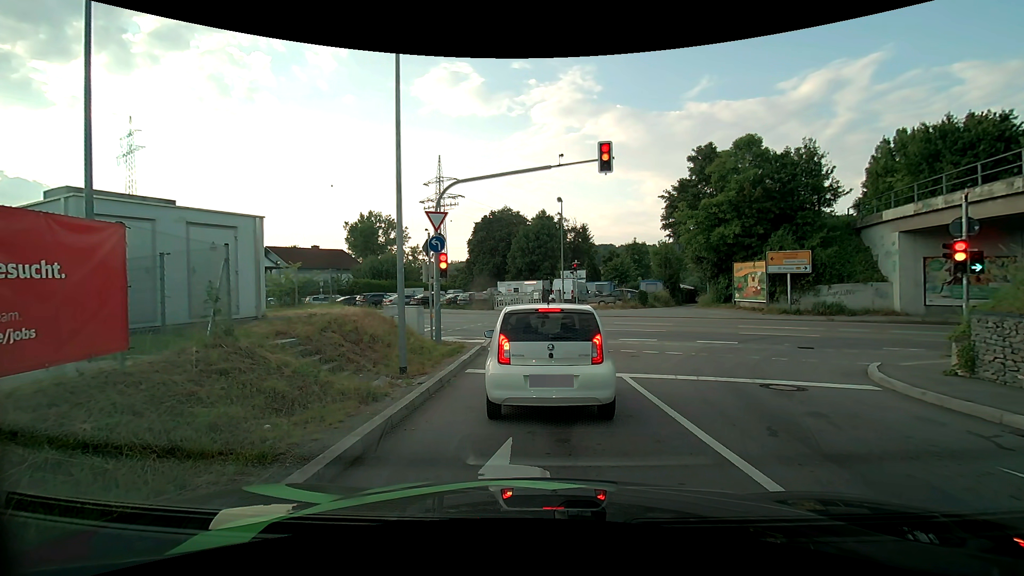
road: primary_link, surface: asphalt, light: Day
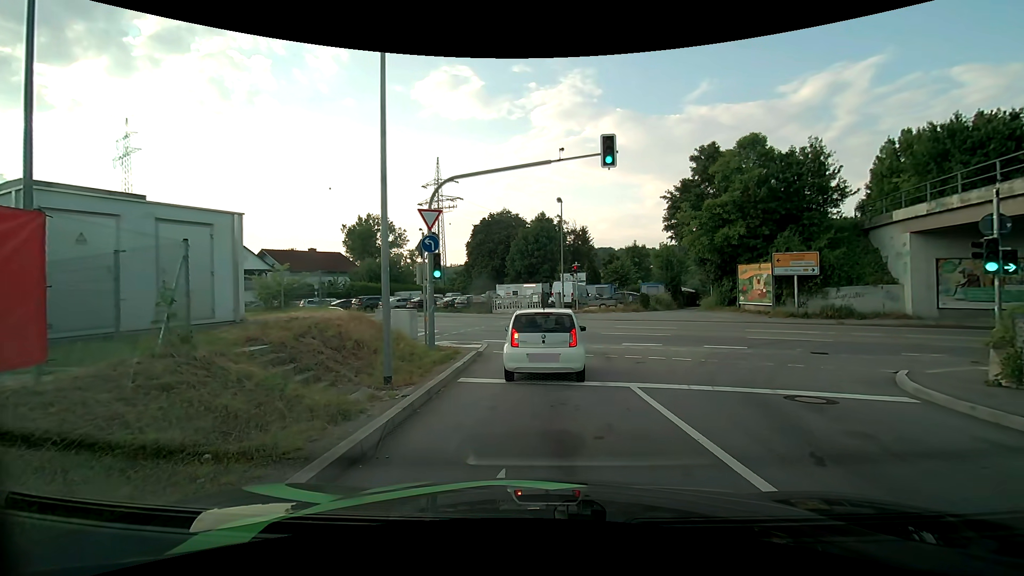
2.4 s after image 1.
(0.0, +1.1) m; +1°
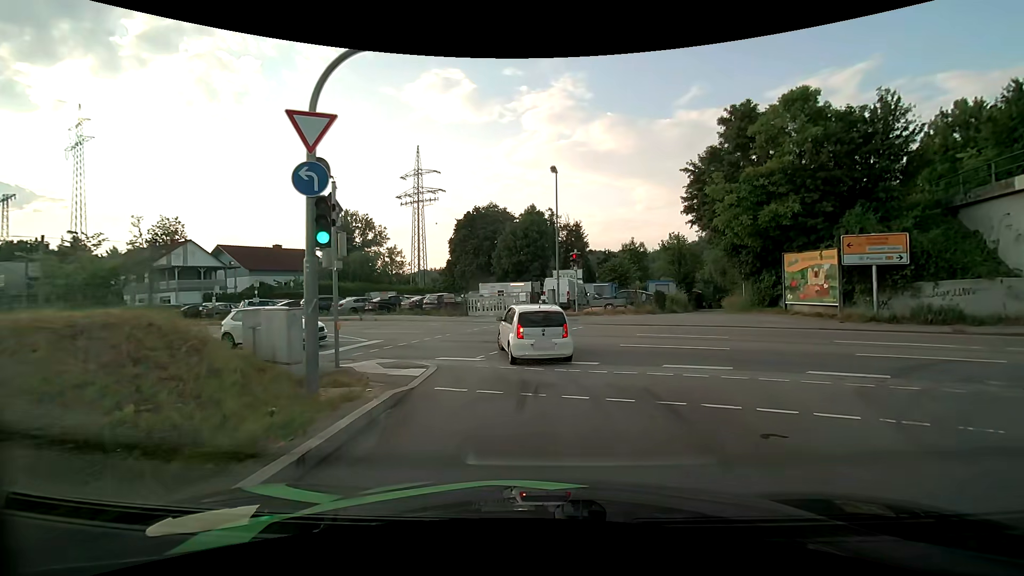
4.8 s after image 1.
(+0.1, +8.4) m; +1°
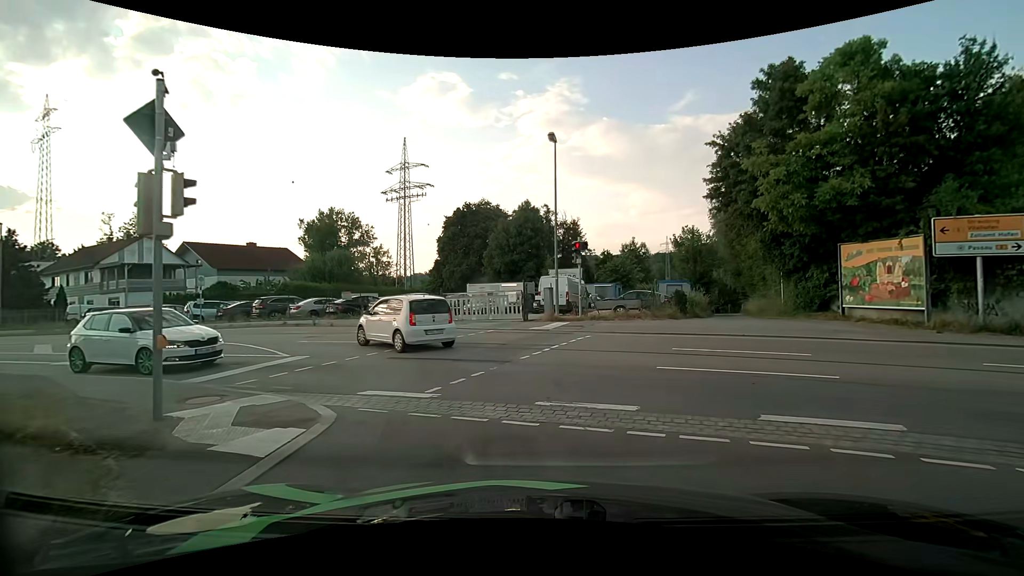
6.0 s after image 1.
(0.0, +5.6) m; +1°
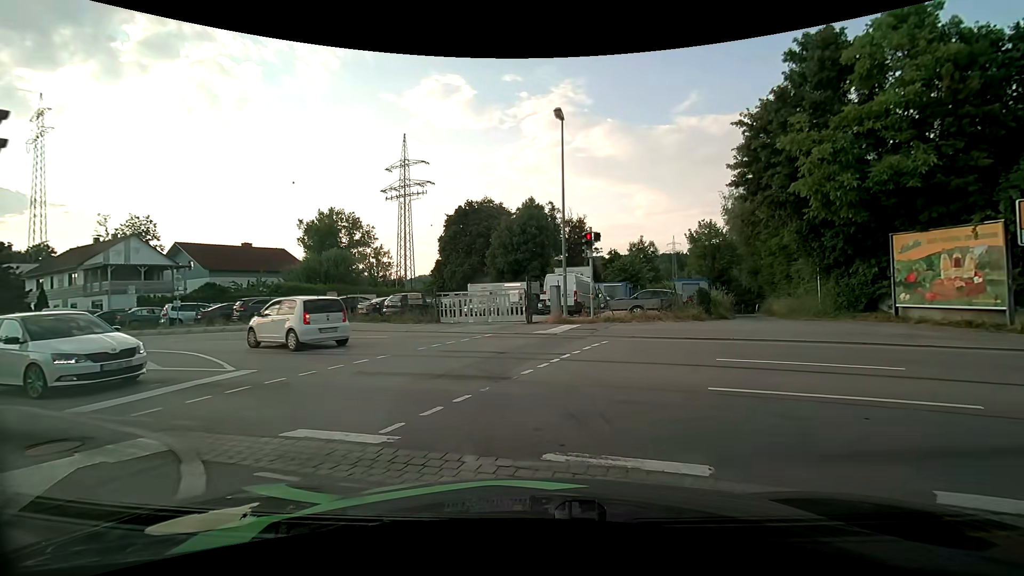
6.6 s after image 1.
(0.0, +2.7) m; 0°
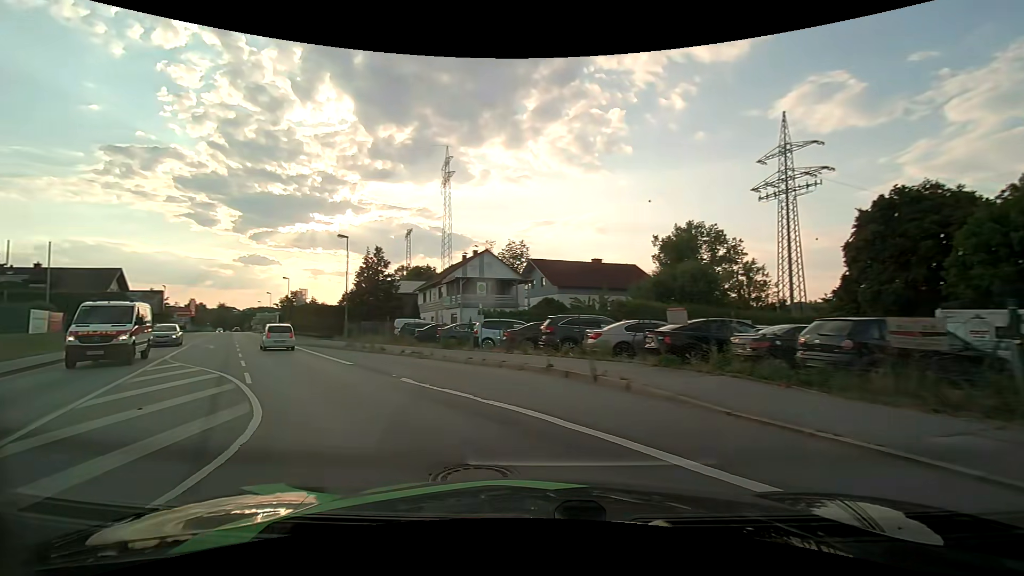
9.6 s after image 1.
(-3.8, +13.1) m; -38°
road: primary
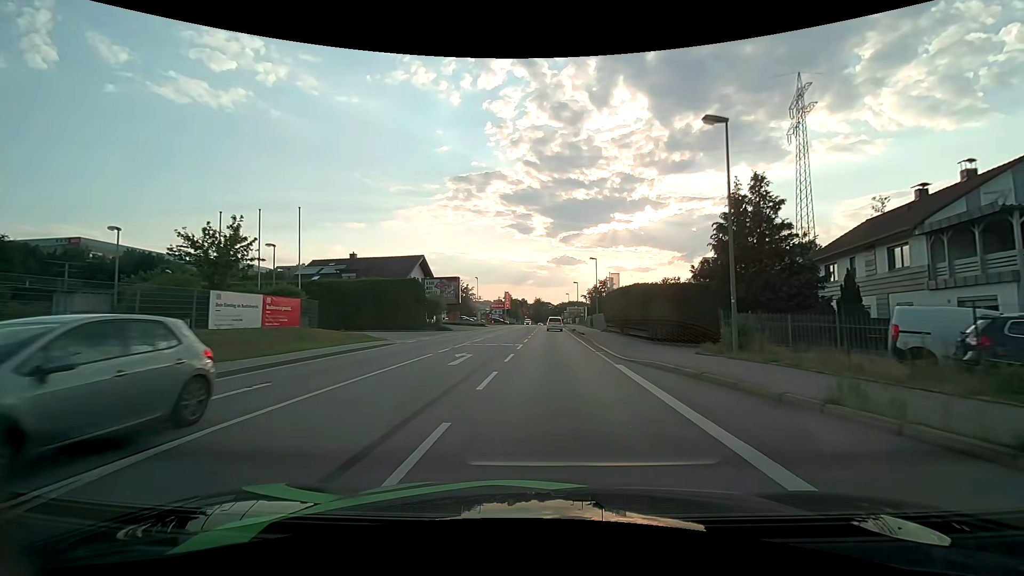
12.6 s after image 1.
(-10.3, +20.0) m; -36°
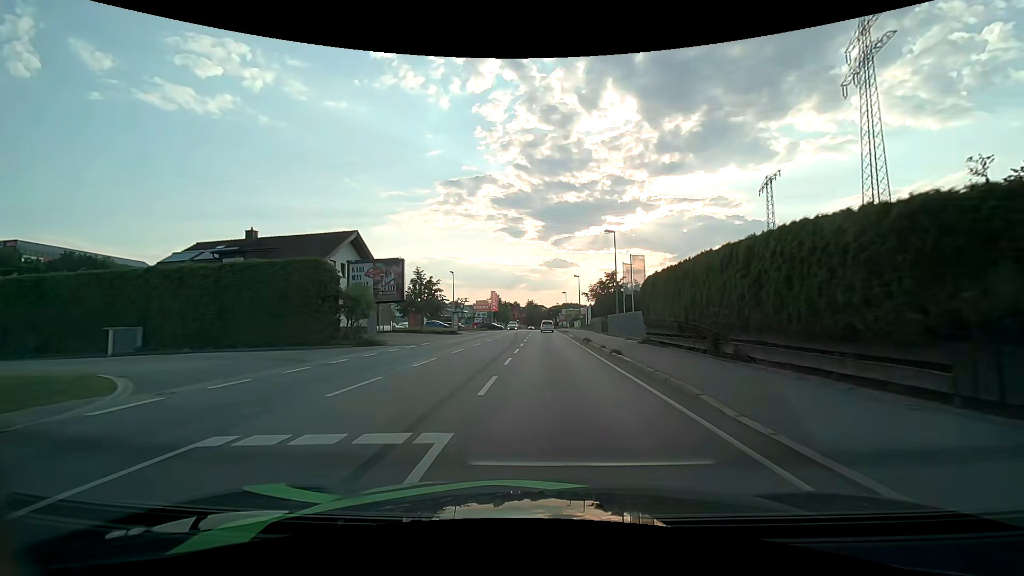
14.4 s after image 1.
(+0.1, +19.2) m; +1°
